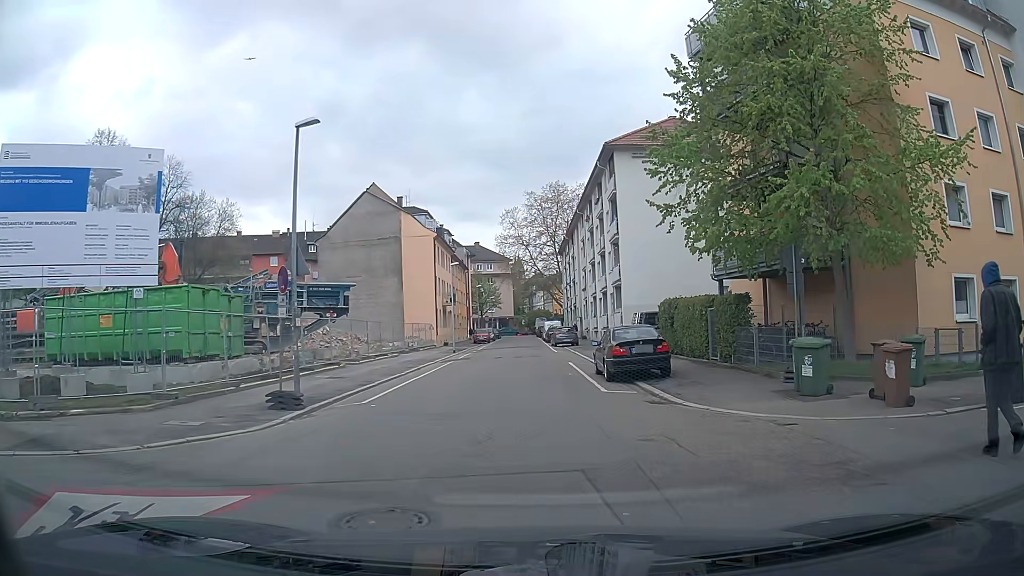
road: residential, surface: asphalt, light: Day
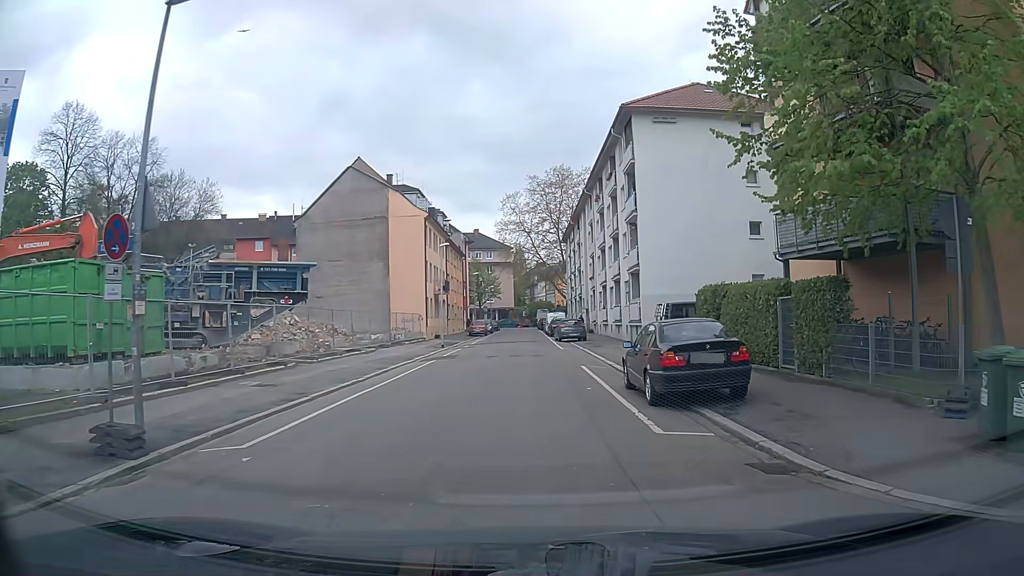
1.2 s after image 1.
(+0.2, +6.5) m; +1°
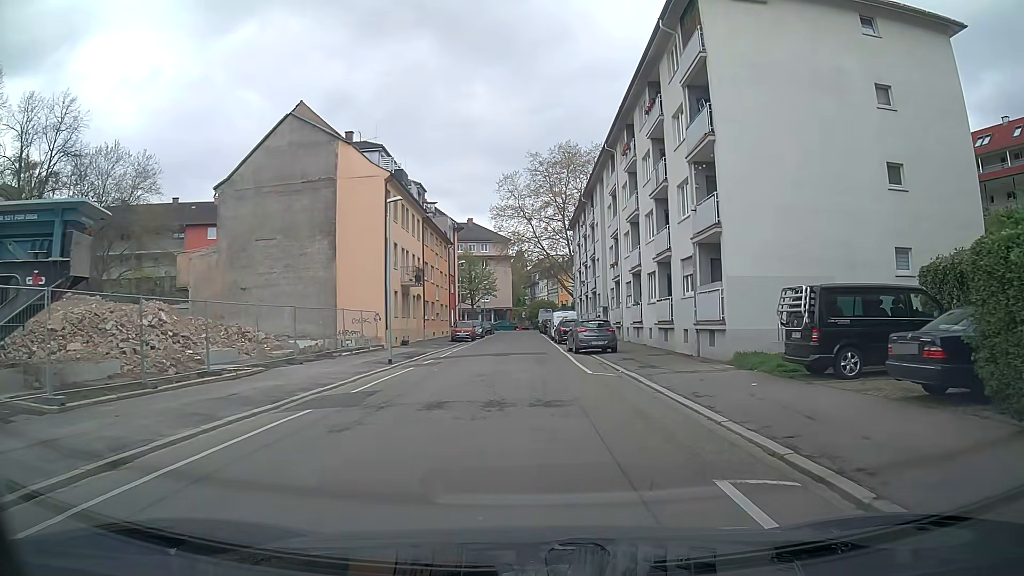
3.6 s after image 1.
(0.0, +15.3) m; 0°
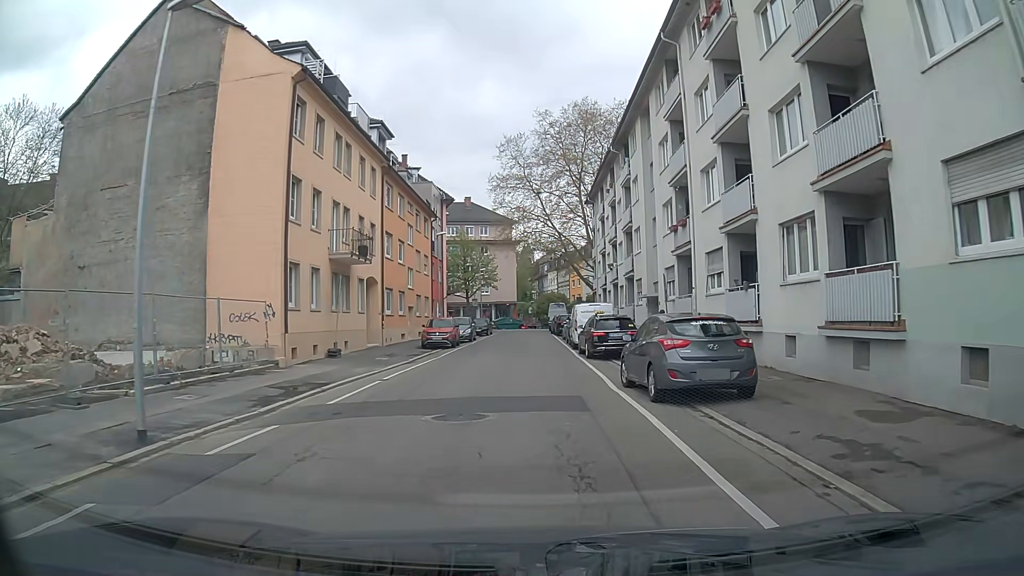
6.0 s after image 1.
(0.0, +17.0) m; -1°
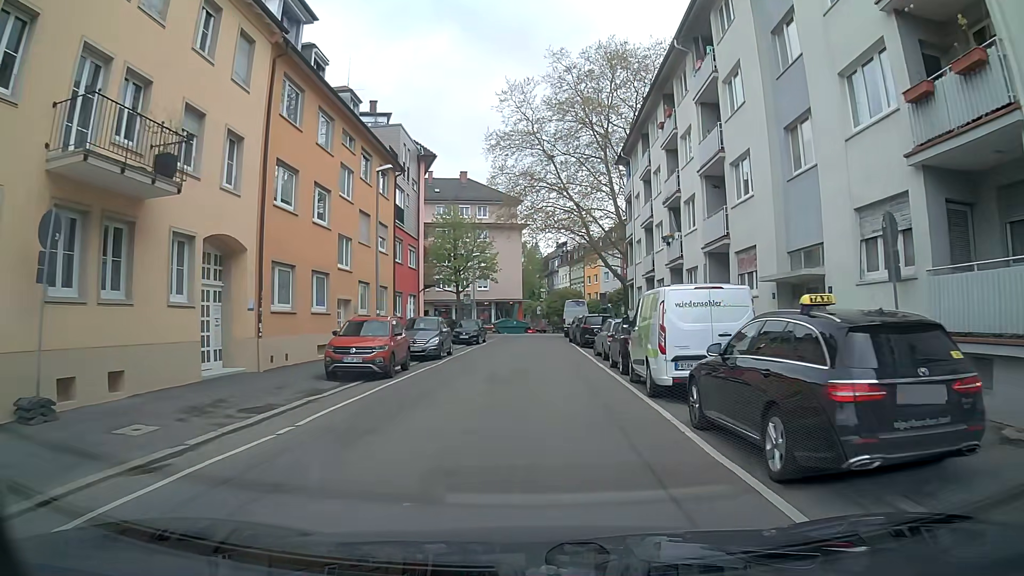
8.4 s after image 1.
(0.0, +17.6) m; 0°
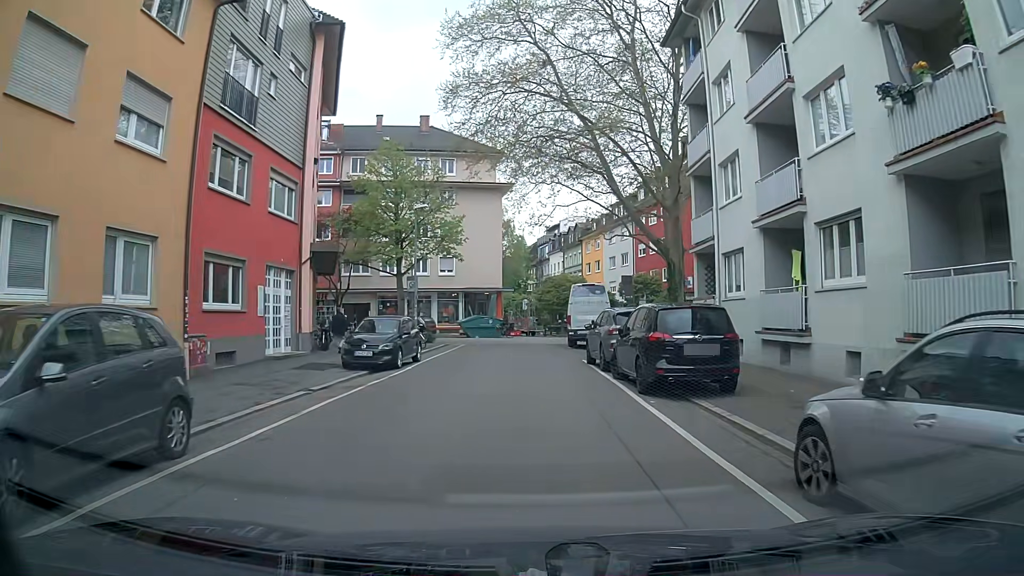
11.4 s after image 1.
(0.0, +21.4) m; 0°
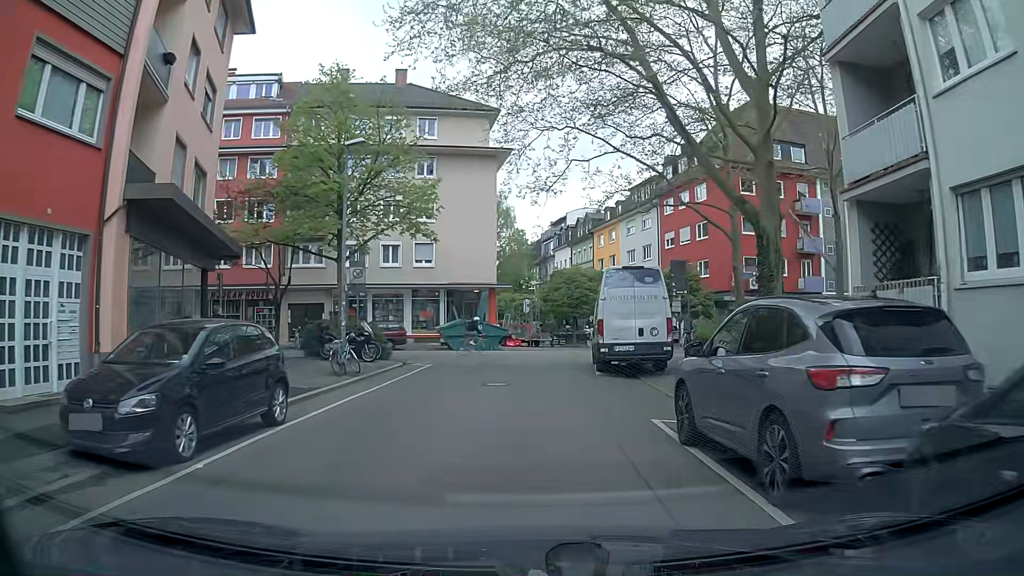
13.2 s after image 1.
(0.0, +12.3) m; 0°
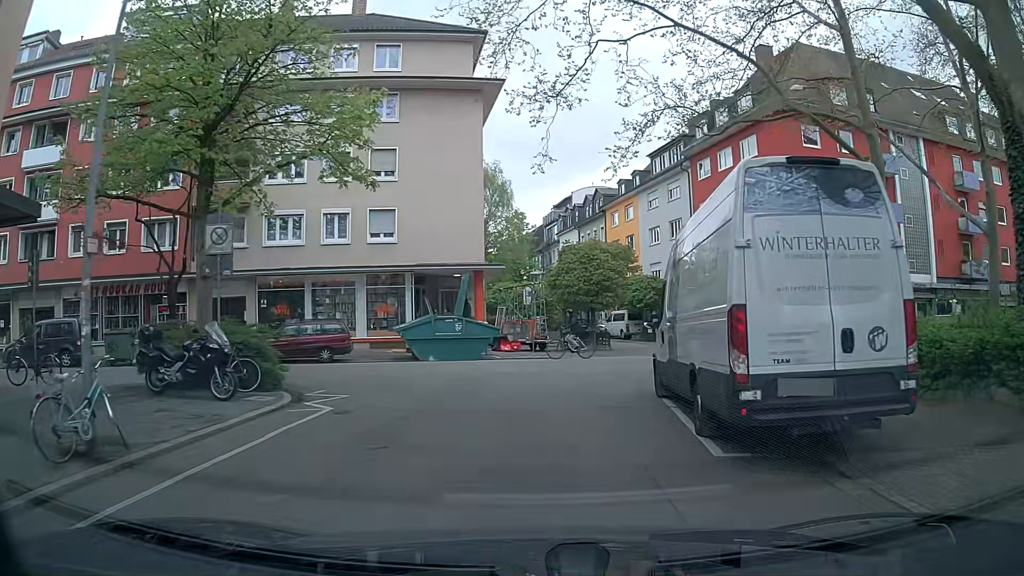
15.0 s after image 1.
(+0.1, +11.5) m; +1°
